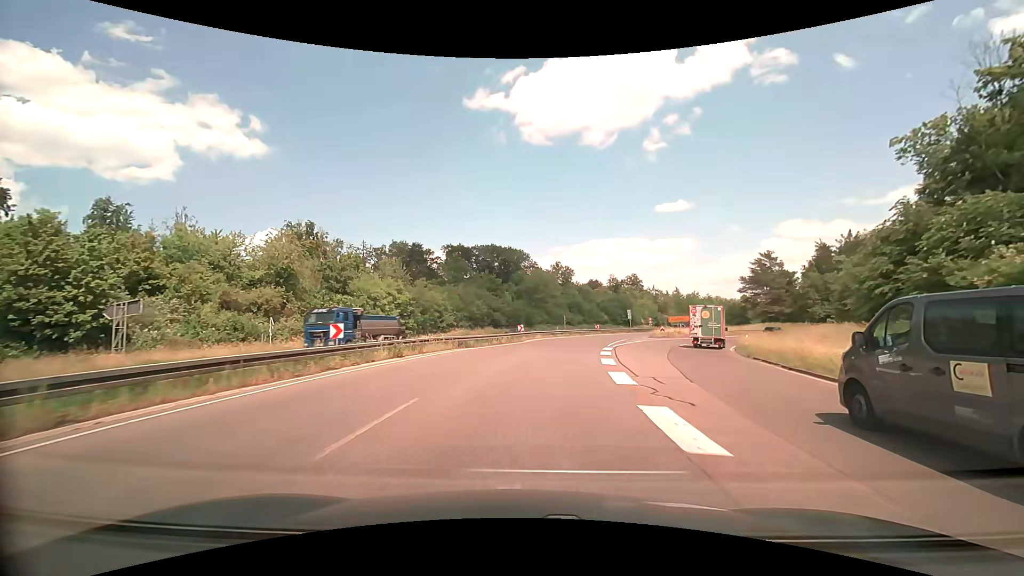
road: trunk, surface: asphalt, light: Day
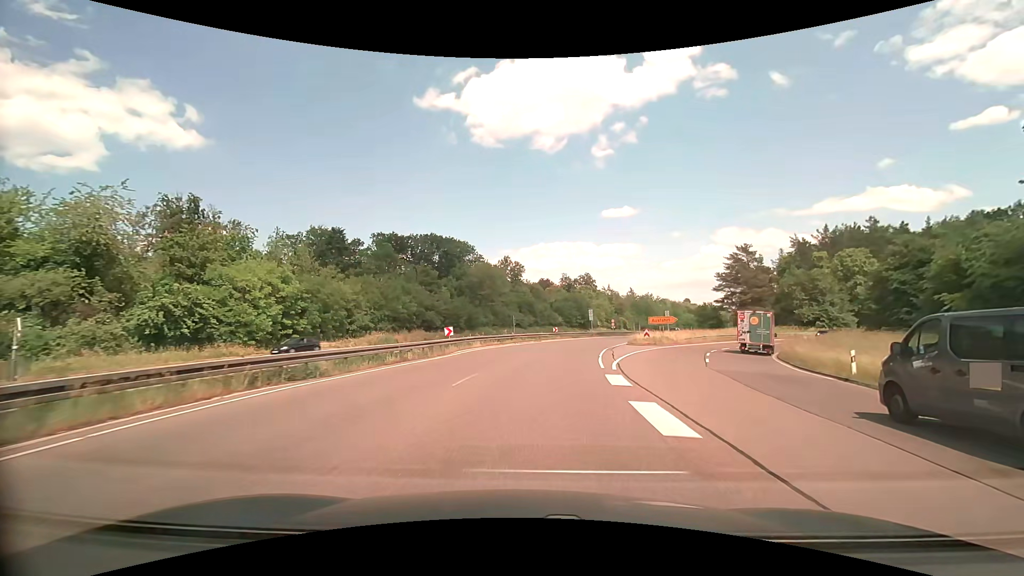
(+0.9, +17.4) m; +6°
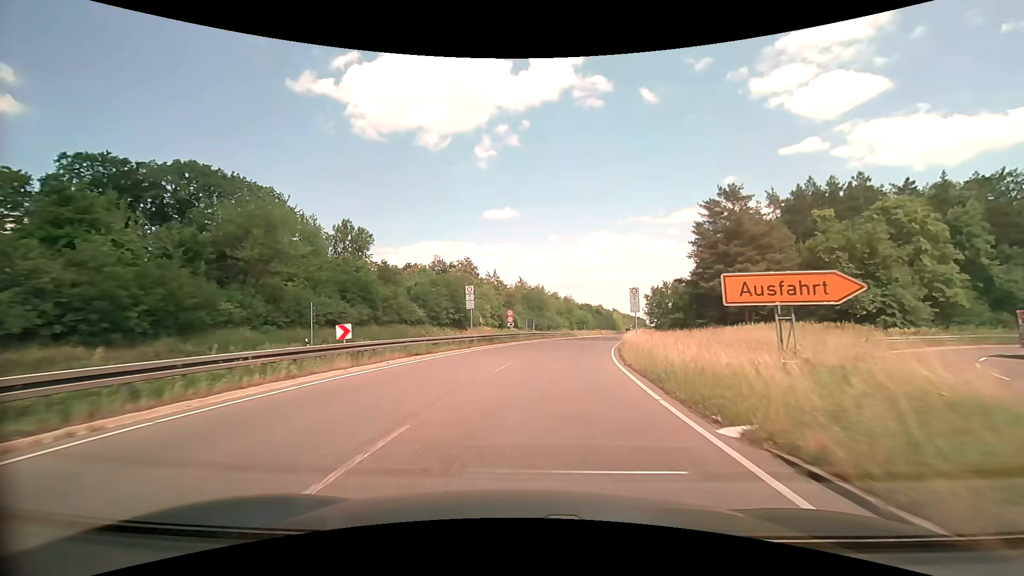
(+5.4, +43.6) m; +14°
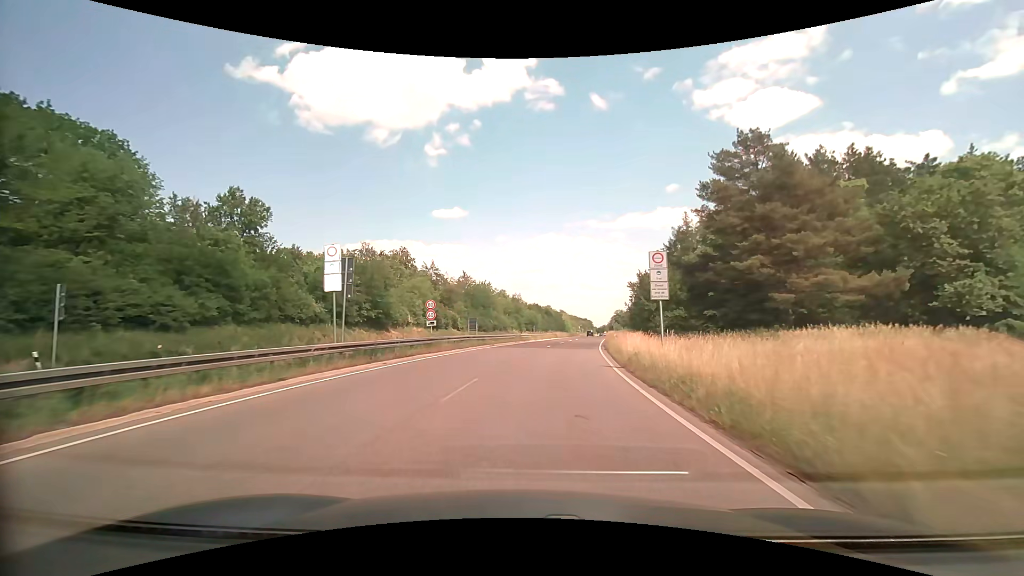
(+1.0, +17.7) m; +6°
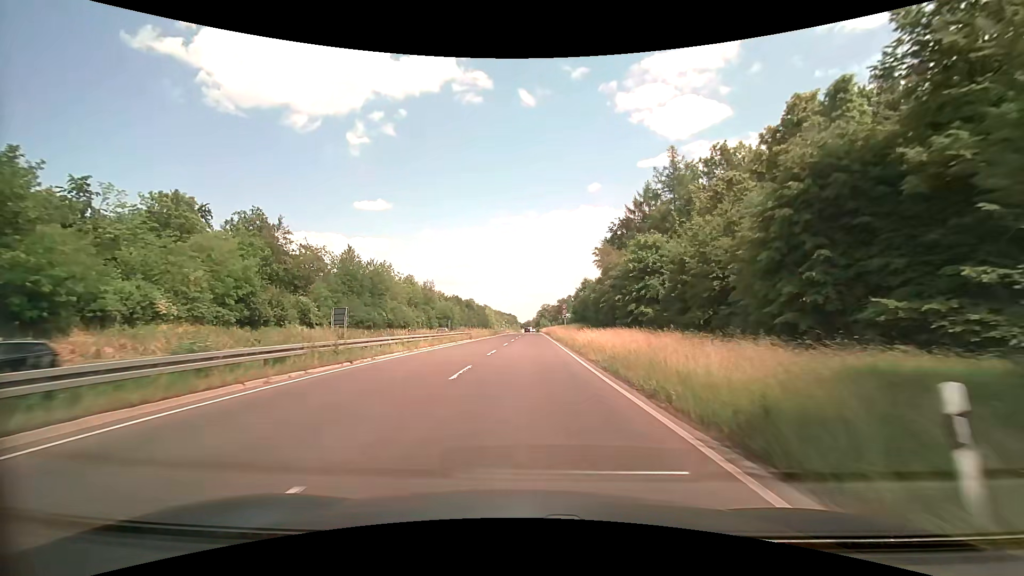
(+3.1, +36.2) m; +9°
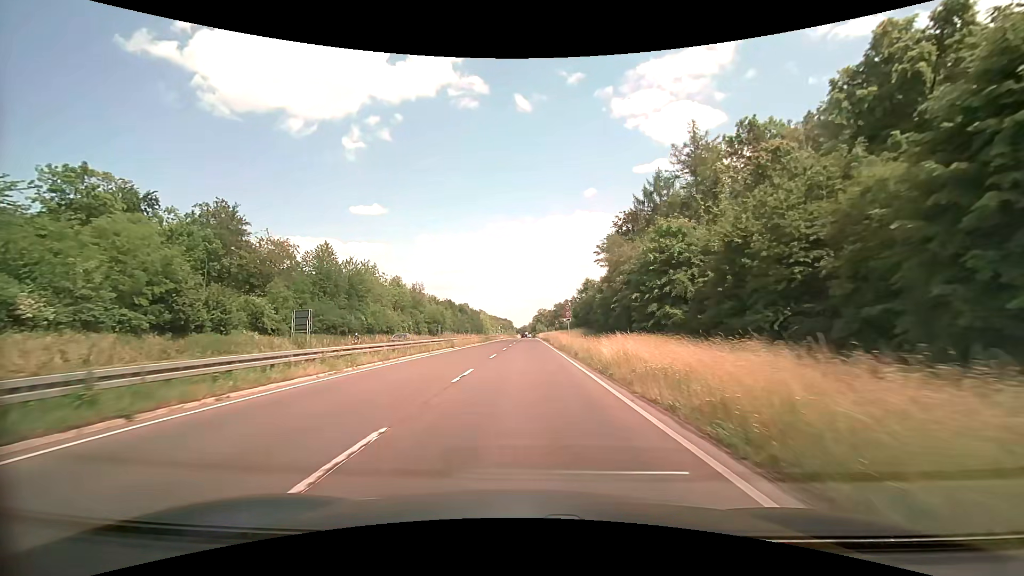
(0.0, +9.6) m; 0°
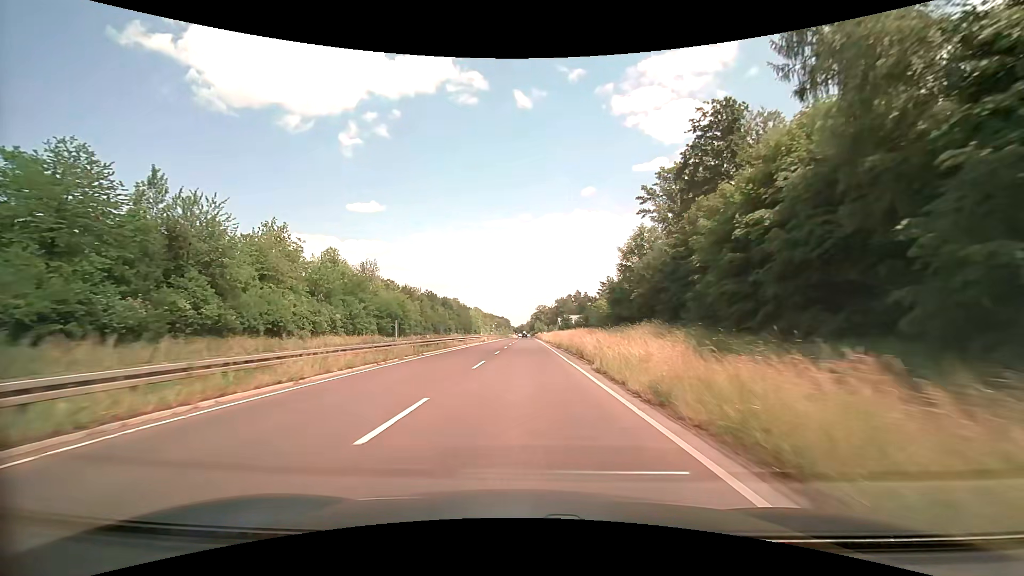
(+0.3, +43.3) m; 0°
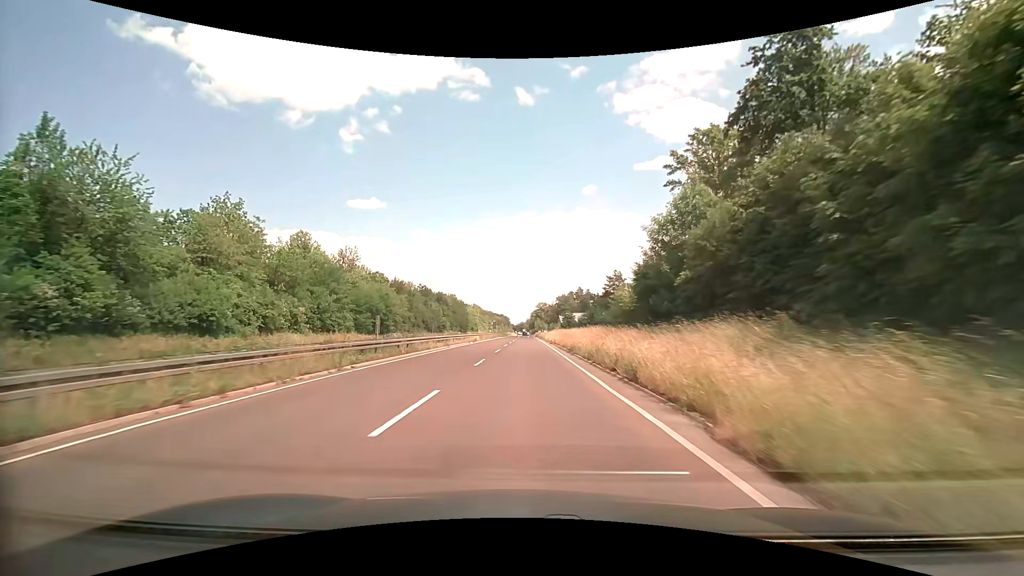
(0.0, +12.0) m; 0°
(0, +10) (0, +20) (0, +30) (0, +40) (0, +50) (+1, +60) (+1, +70) (+1, +80) (+1, +90) (+1, +100) m
